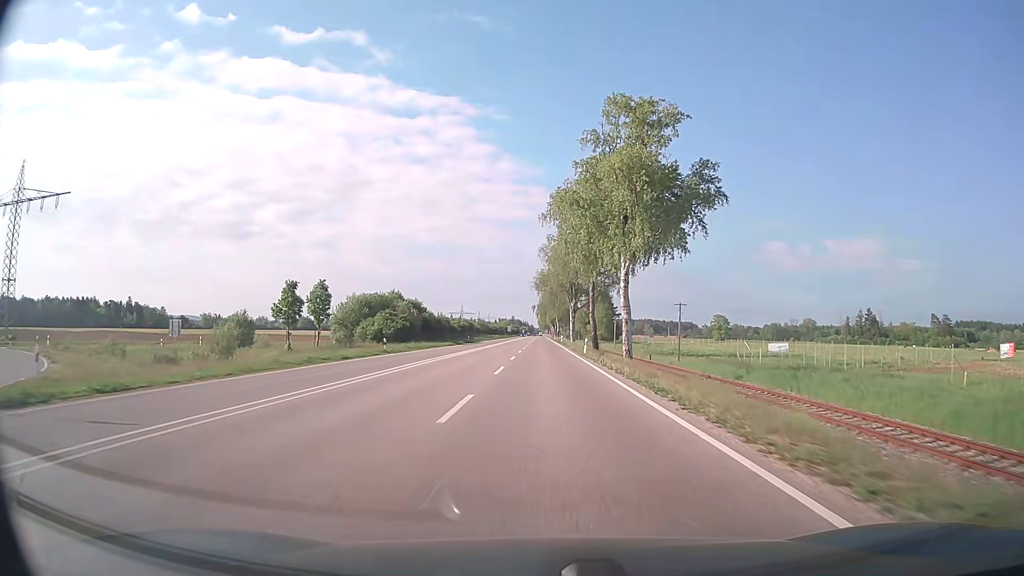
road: trunk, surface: asphalt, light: Day
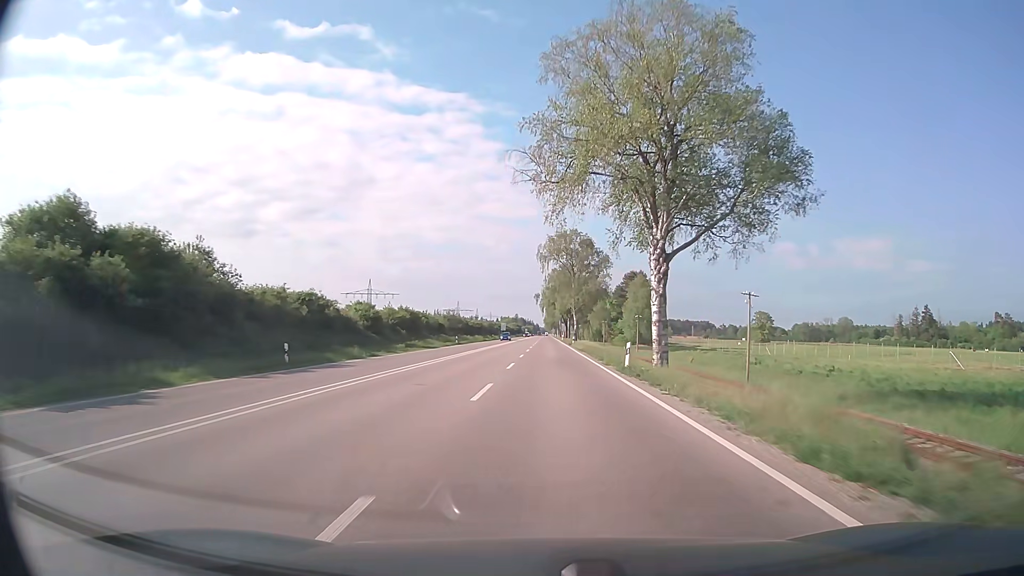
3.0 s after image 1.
(-0.2, +68.7) m; 0°
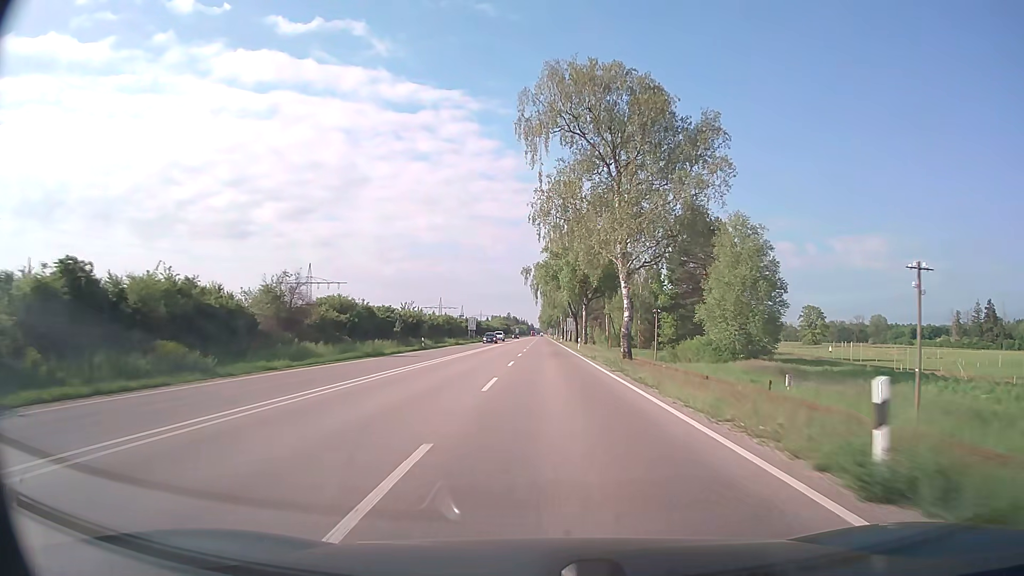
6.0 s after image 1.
(+0.2, +69.3) m; 0°
(0, +10) (0, +20) (0, +30) (0, +40) (0, +50) (0, +60) (0, +70) (0, +80) (0, +90) (0, +100) m
